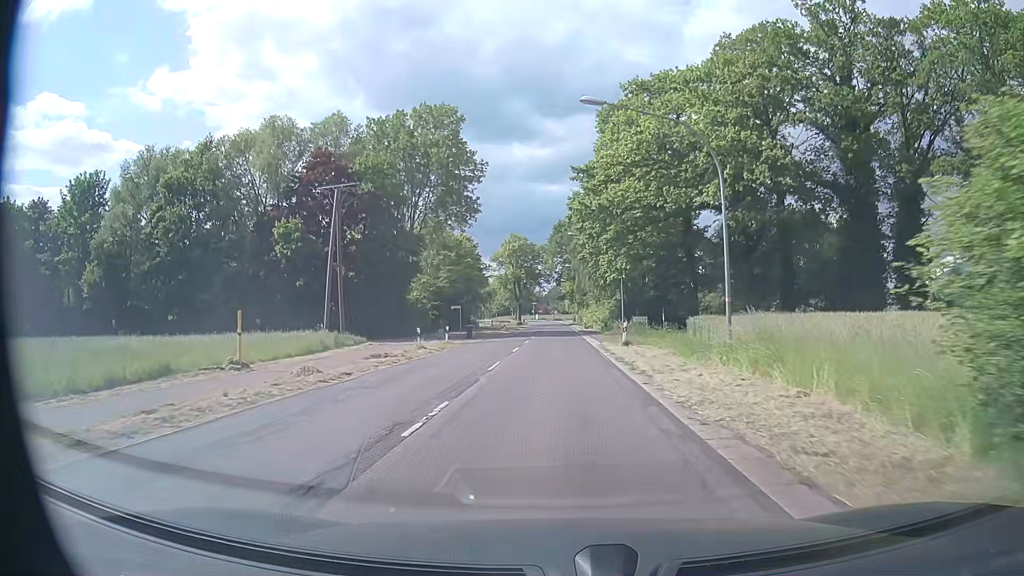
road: secondary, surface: asphalt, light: Day
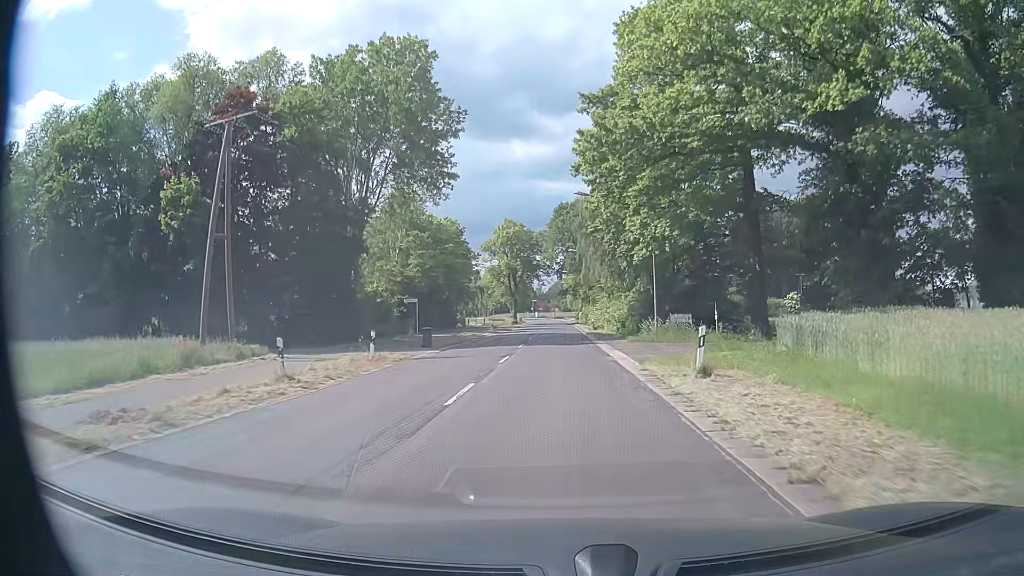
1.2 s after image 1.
(-0.2, +15.9) m; 0°
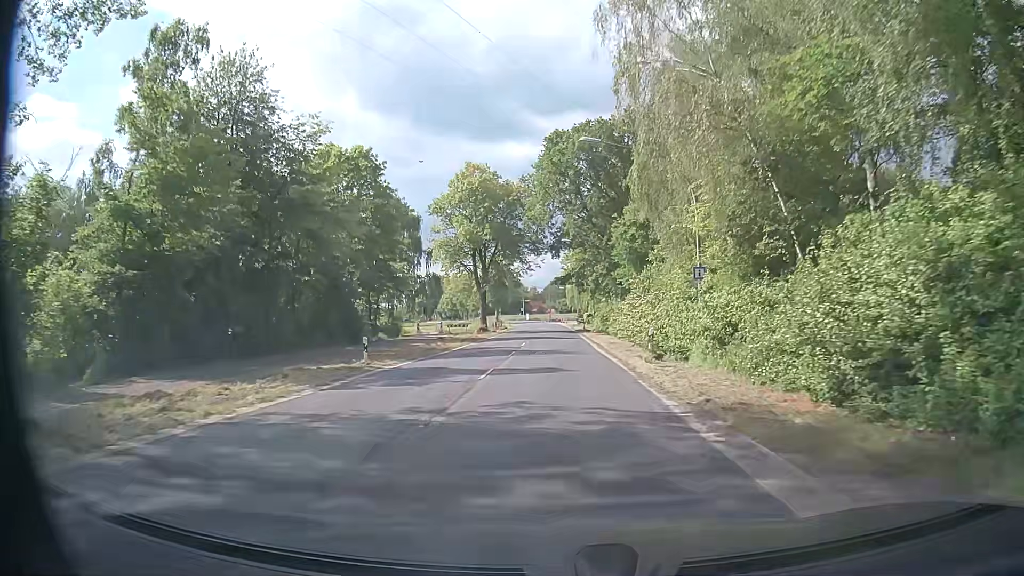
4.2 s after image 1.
(-0.1, +39.8) m; 0°
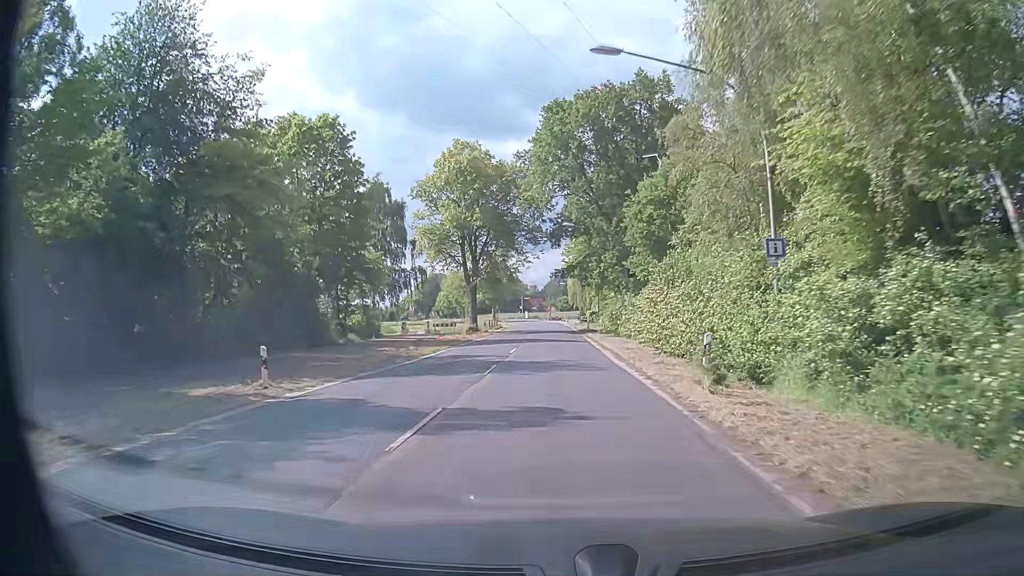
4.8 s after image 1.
(0.0, +8.0) m; 0°
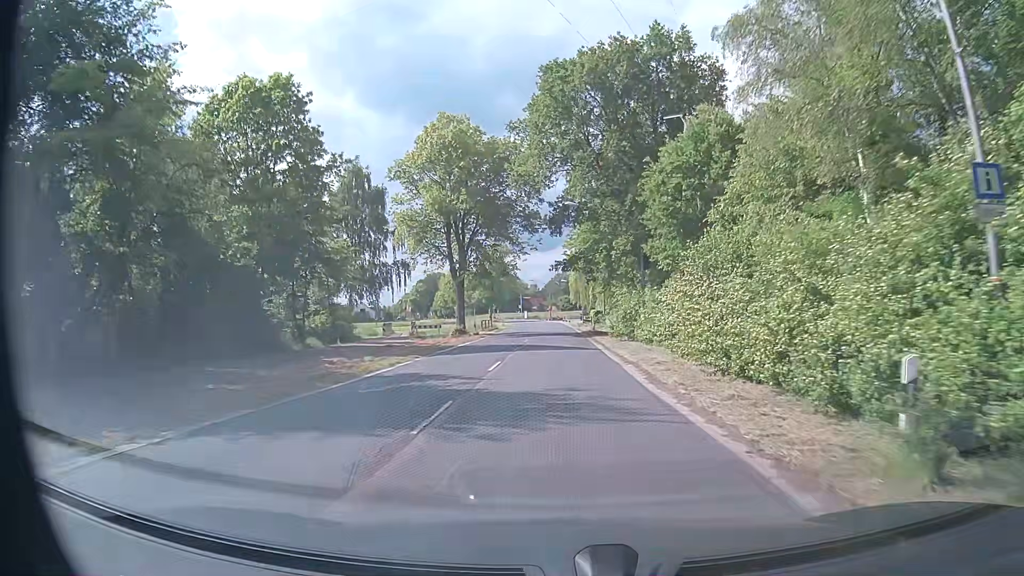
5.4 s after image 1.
(0.0, +8.0) m; 0°
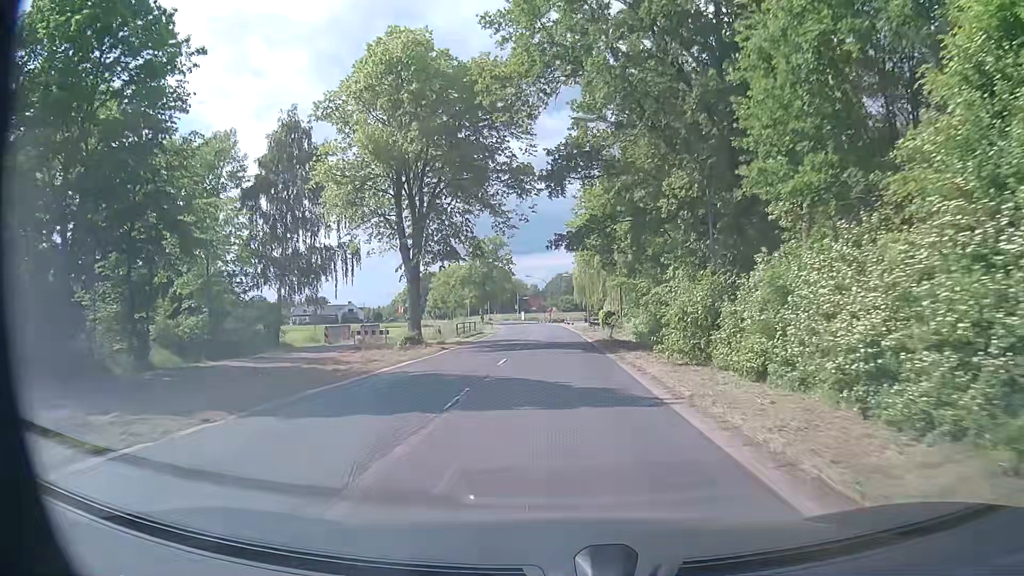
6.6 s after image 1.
(0.0, +15.9) m; 0°
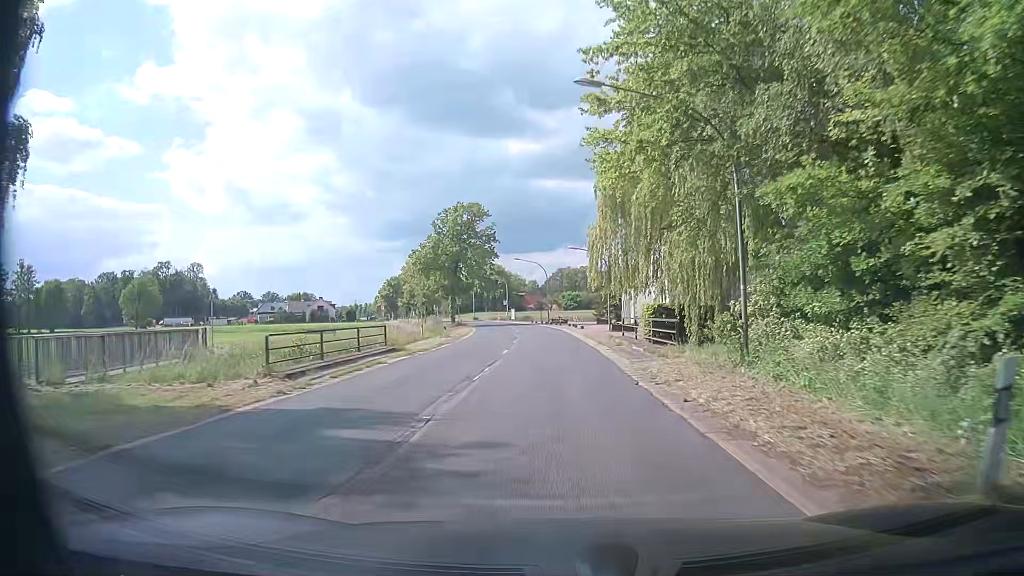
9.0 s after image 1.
(-0.2, +31.7) m; 0°
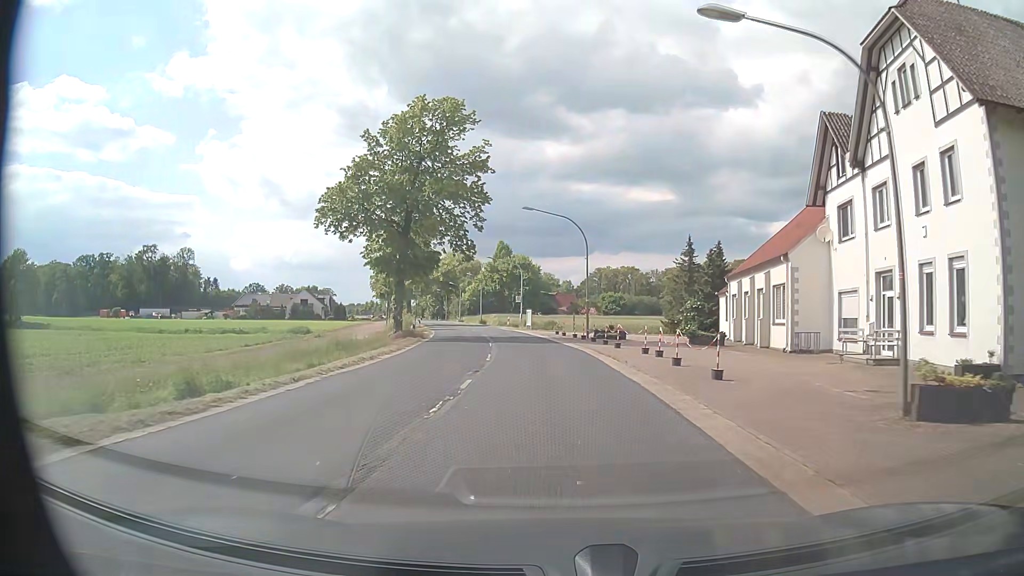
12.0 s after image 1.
(-1.3, +39.5) m; -4°
(0, +10) (-1, +20) (-1, +30) (-2, +40) (-4, +50) (-6, +60) (-8, +69) (-10, +79) (-12, +89) (-14, +99) m
